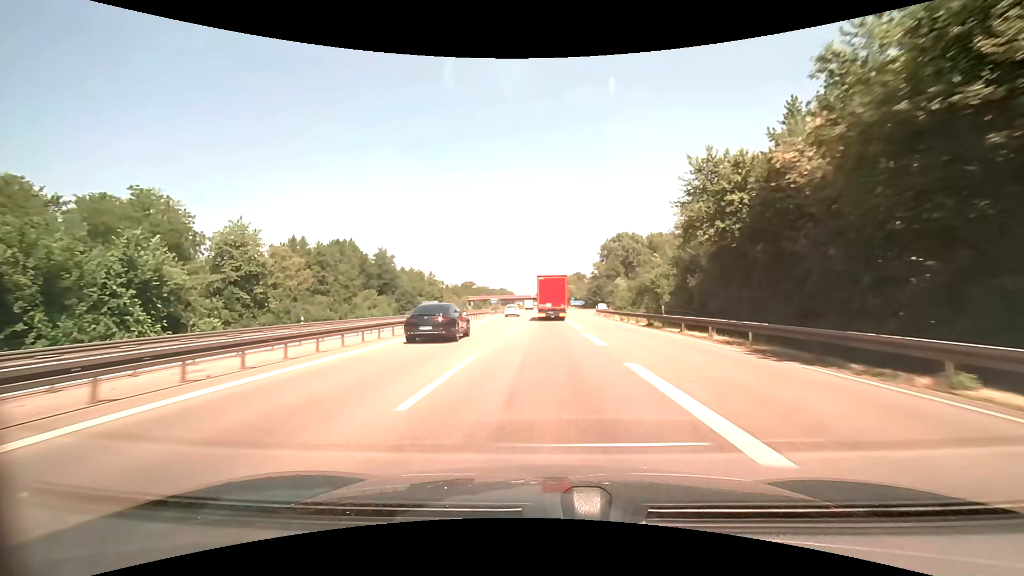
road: motorway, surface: asphalt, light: Day
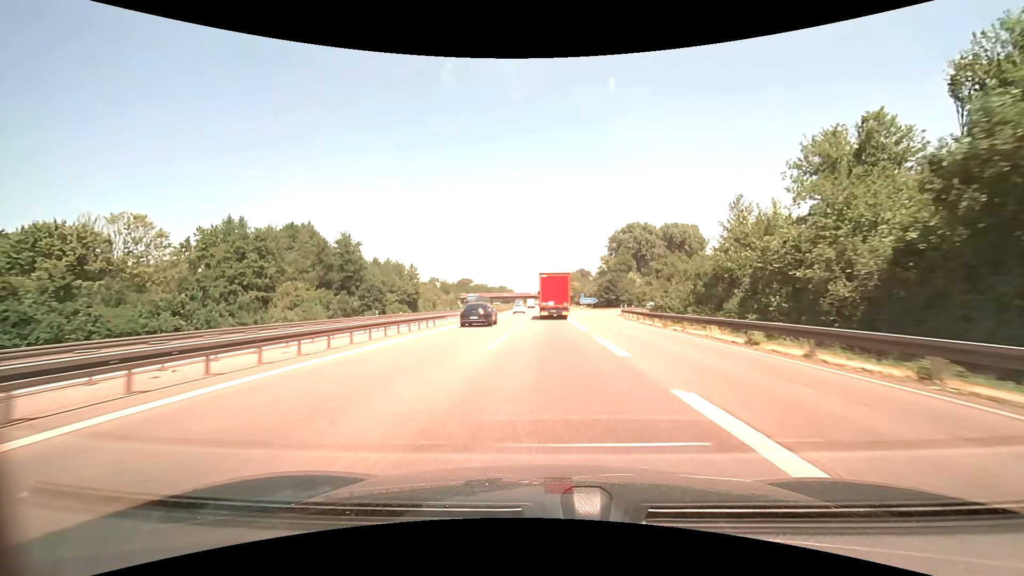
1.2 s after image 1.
(-0.1, +27.5) m; 0°
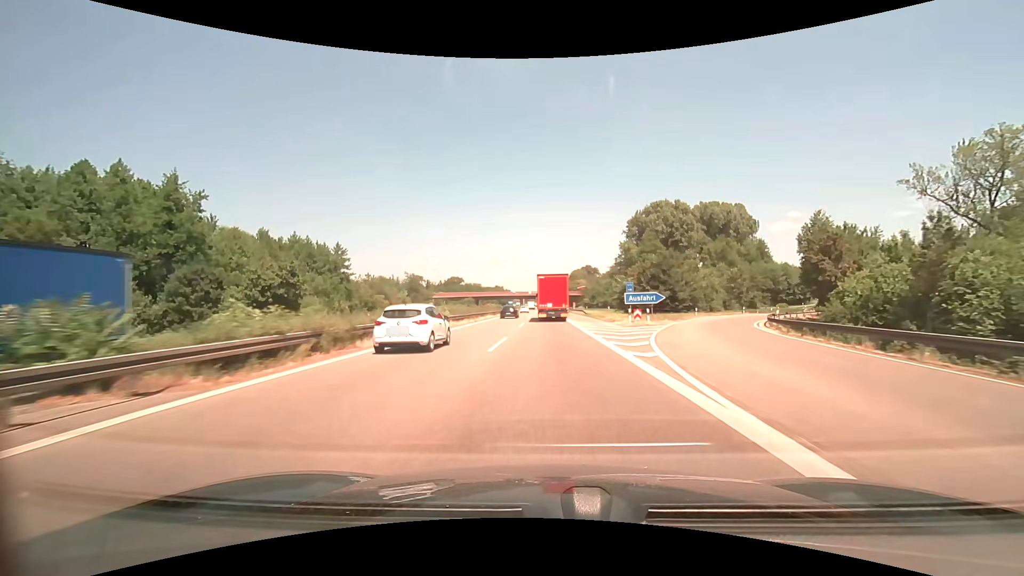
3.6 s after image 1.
(-0.1, +54.2) m; 0°
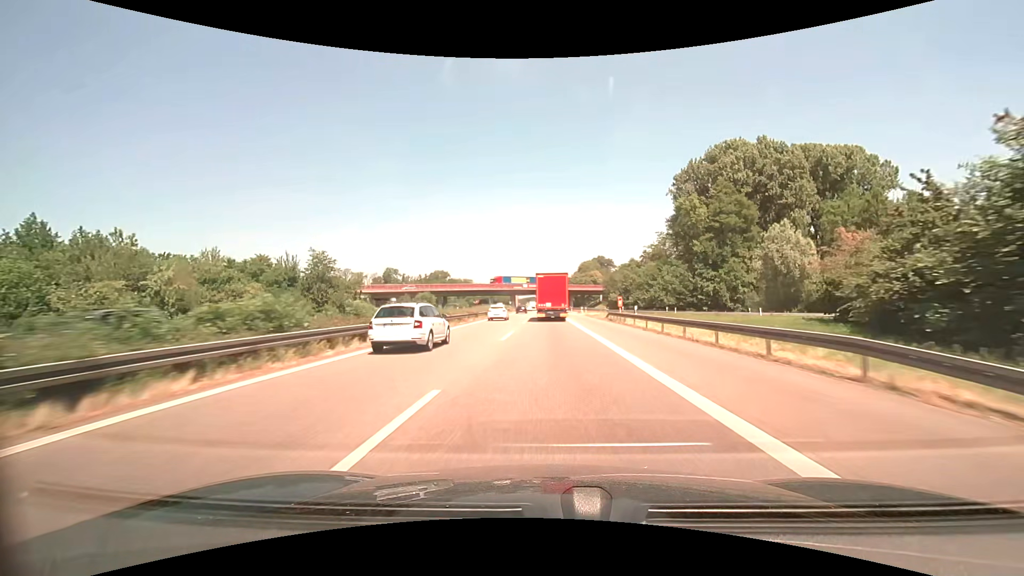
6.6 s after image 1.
(0.0, +67.2) m; 0°
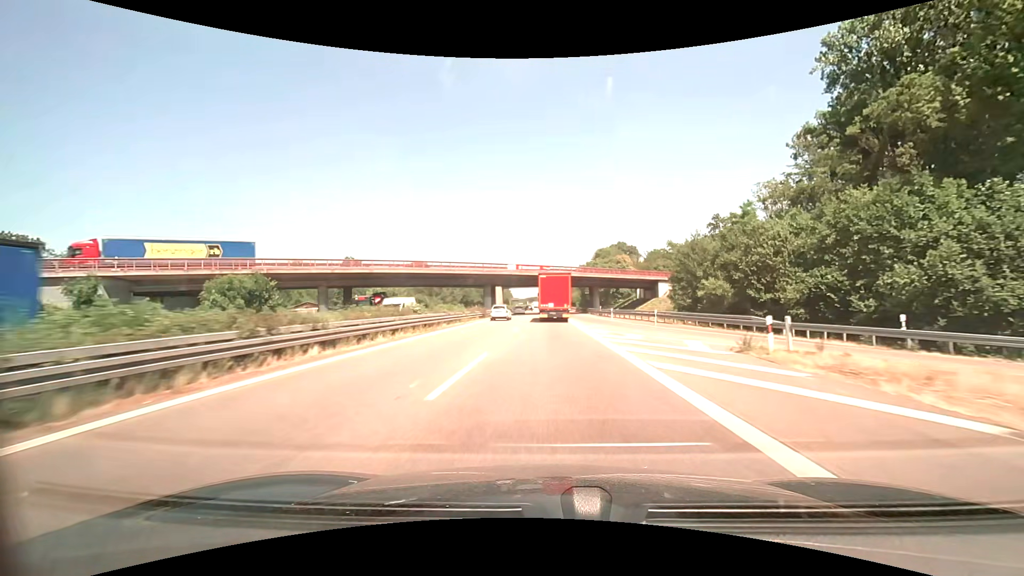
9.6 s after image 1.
(0.0, +66.1) m; 0°
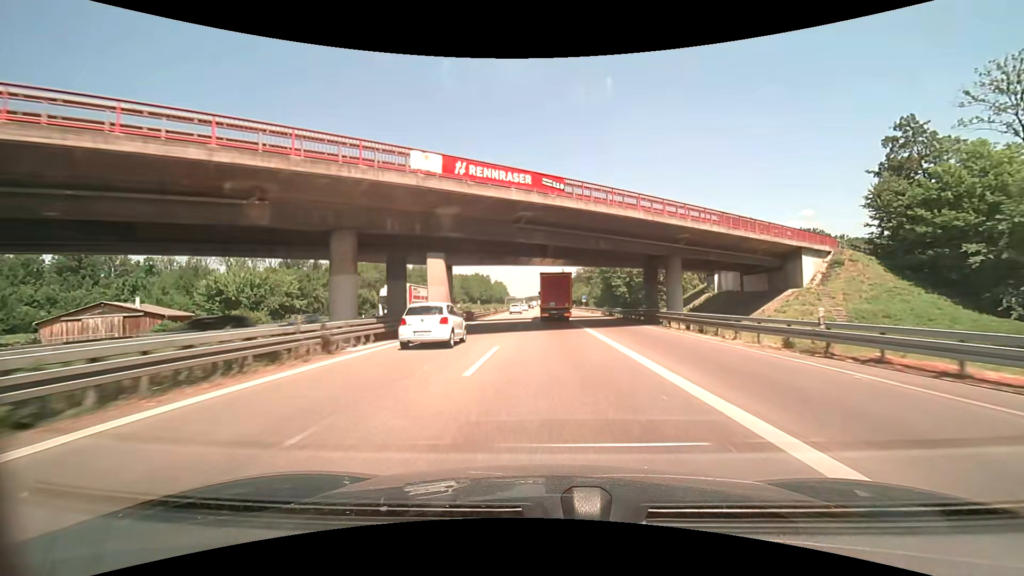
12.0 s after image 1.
(-0.1, +51.9) m; 0°
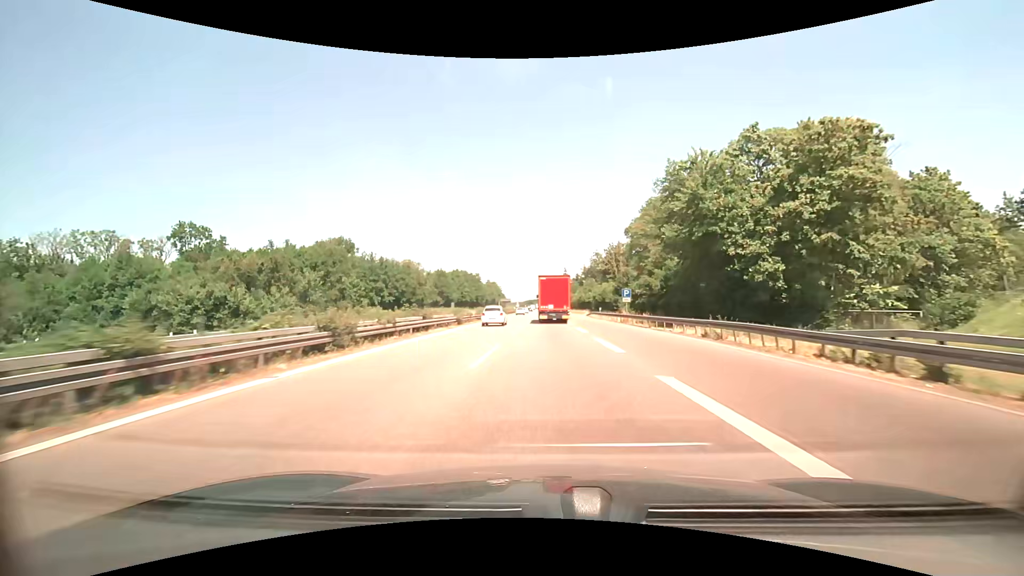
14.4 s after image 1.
(+0.3, +52.3) m; +1°
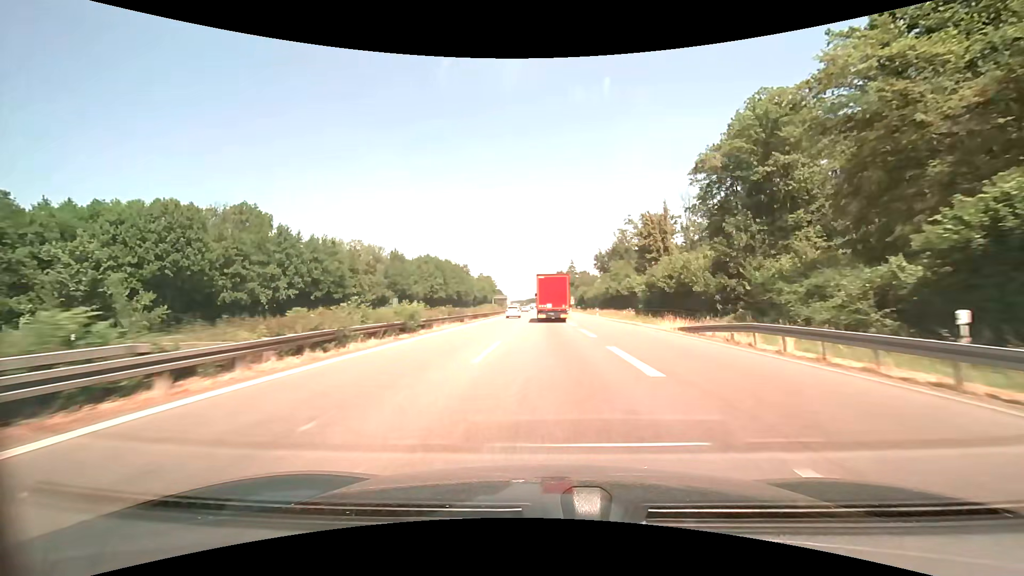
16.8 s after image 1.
(-0.8, +53.1) m; -1°
(0, +10) (0, +20) (0, +30) (0, +40) (0, +50) (0, +60) (0, +70) (0, +80) (0, +90) (0, +100) m
